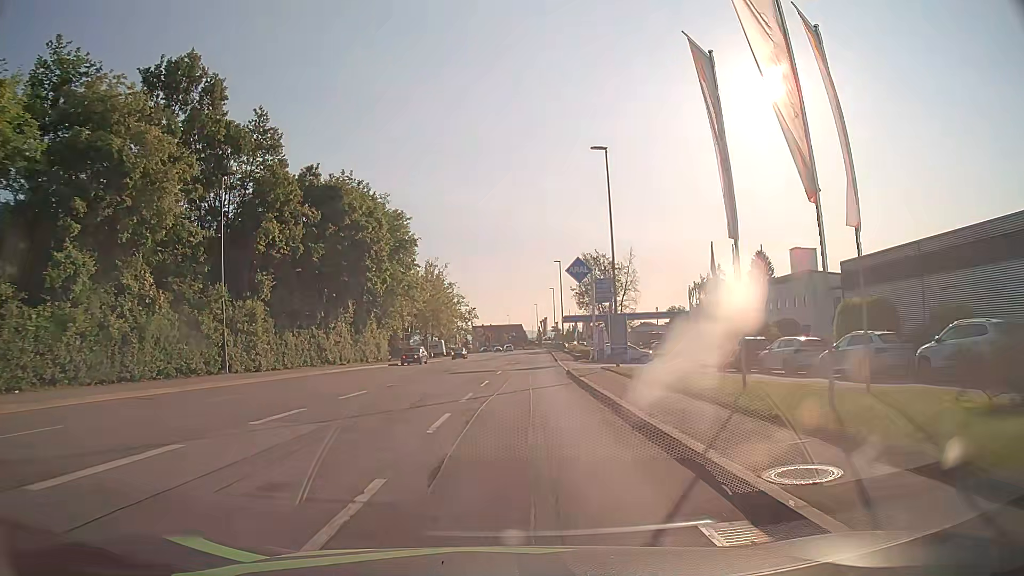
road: tertiary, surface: asphalt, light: Day
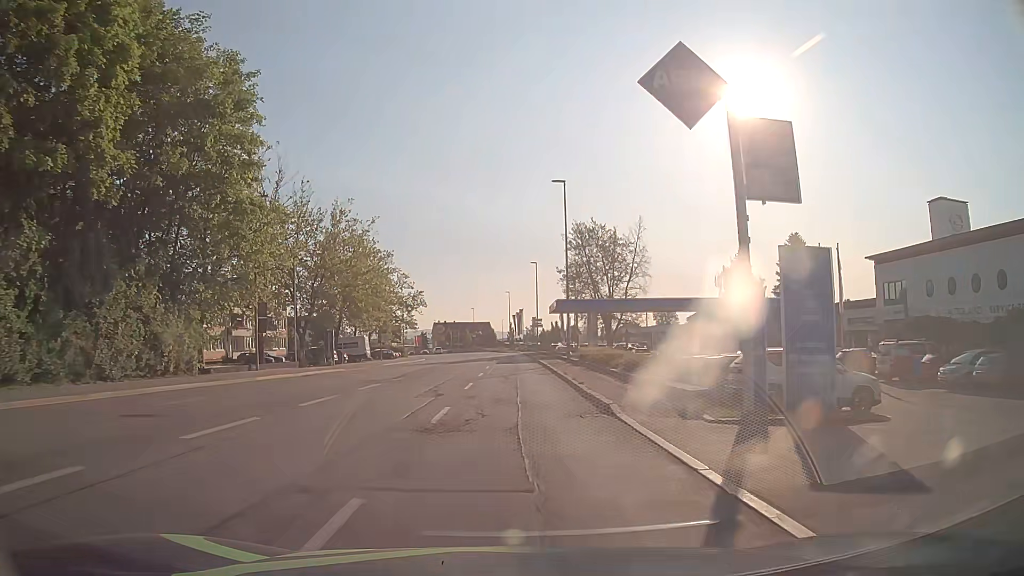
(+1.2, +38.0) m; +3°
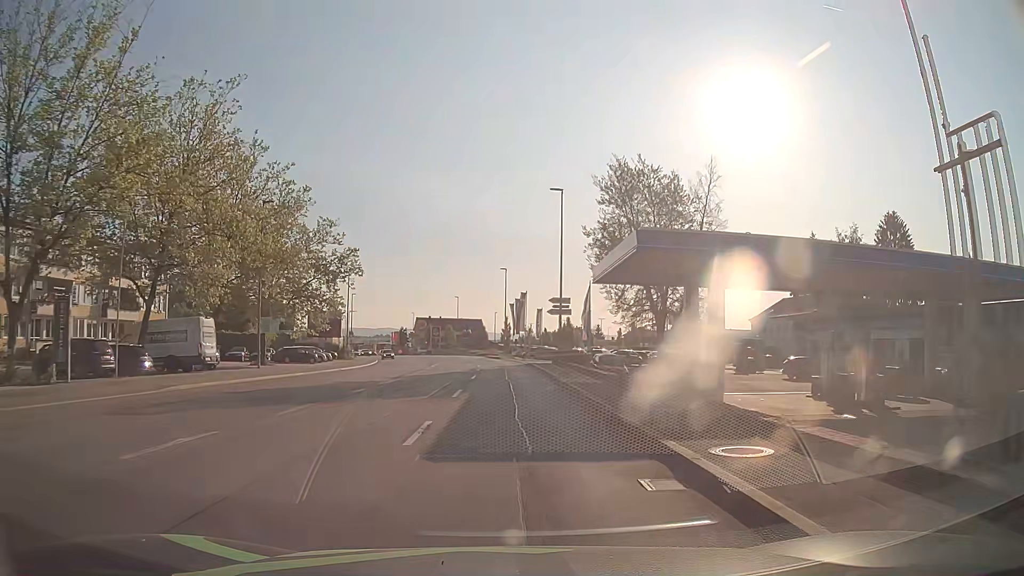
(+0.2, +38.0) m; 0°
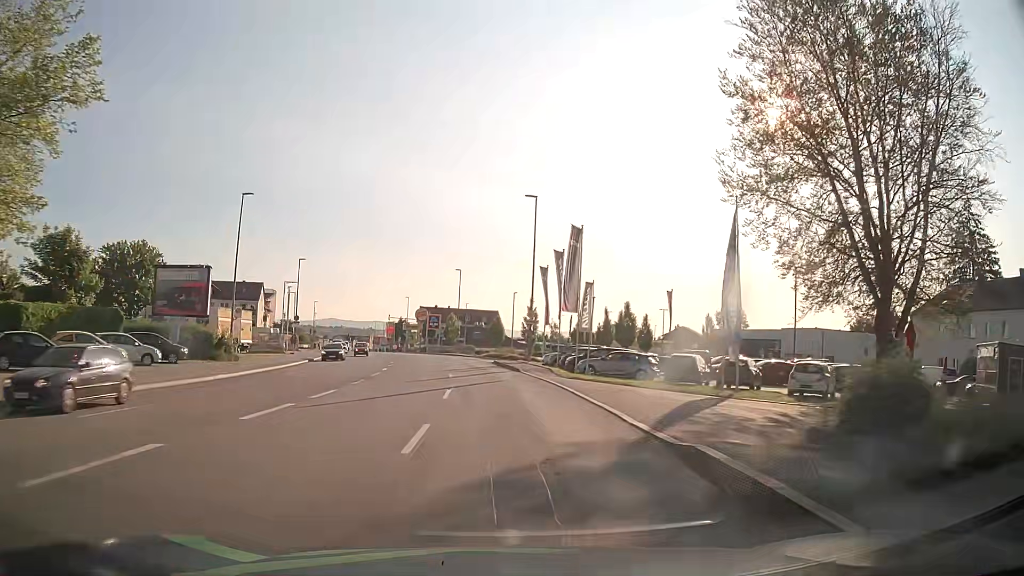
(-0.3, +38.0) m; -1°
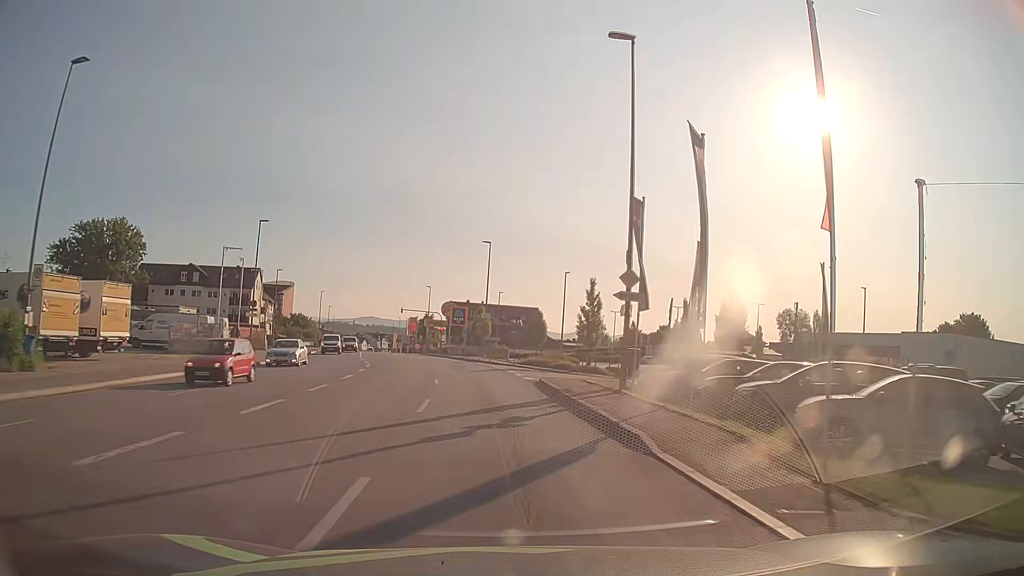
(-0.6, +22.8) m; -3°
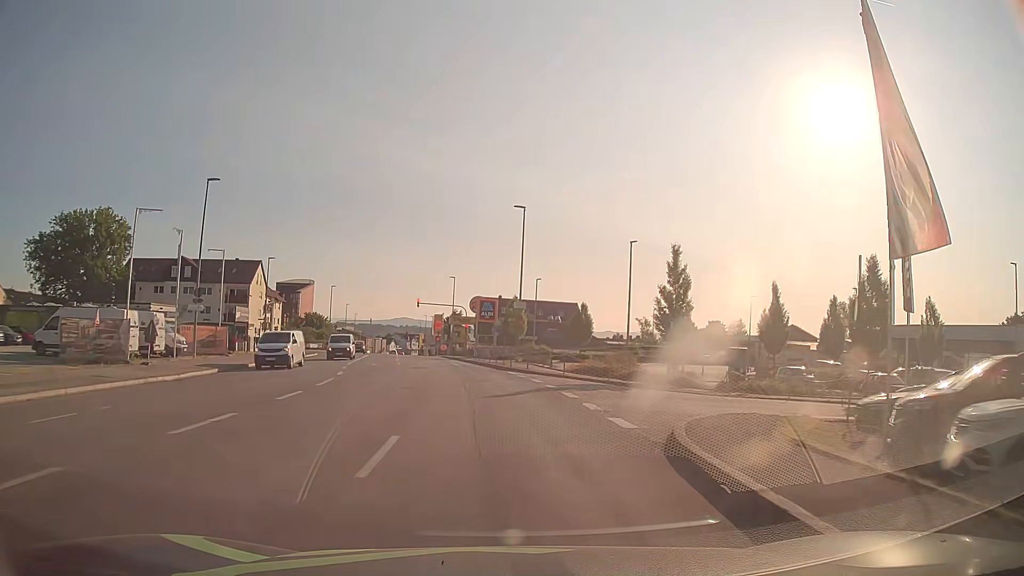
(-0.4, +15.1) m; -3°
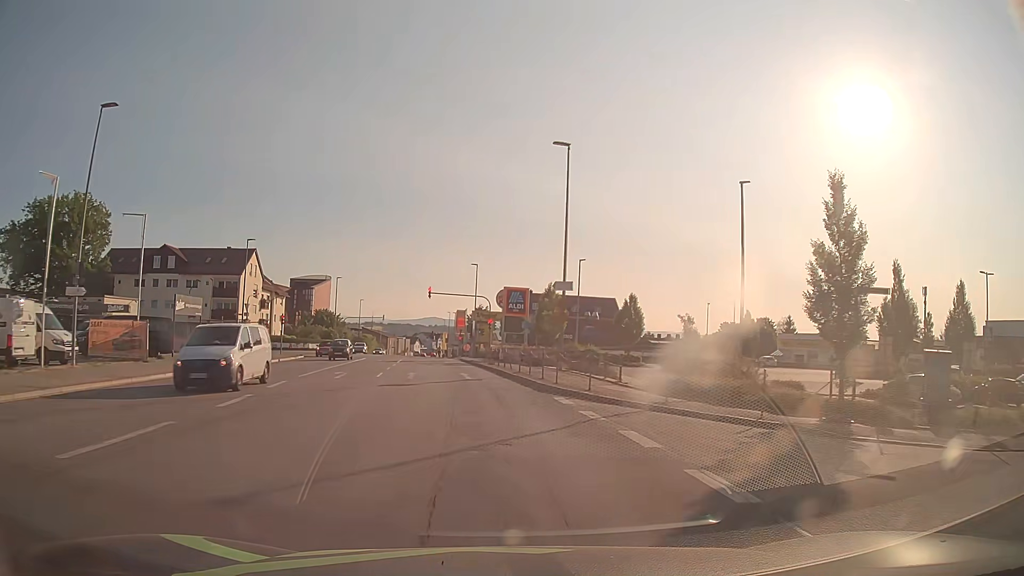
(-0.3, +14.0) m; -3°
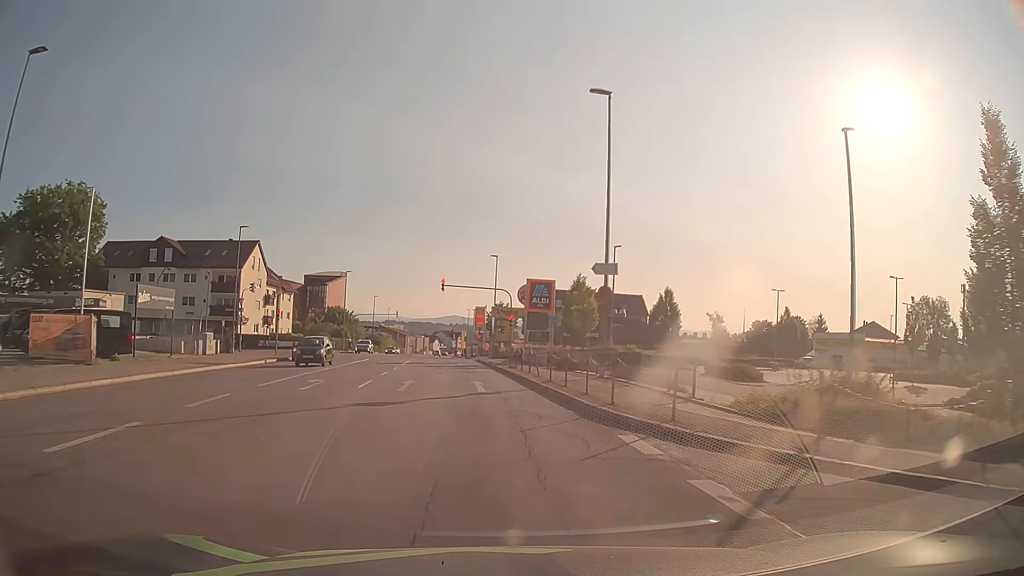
(-0.1, +6.5) m; -2°
